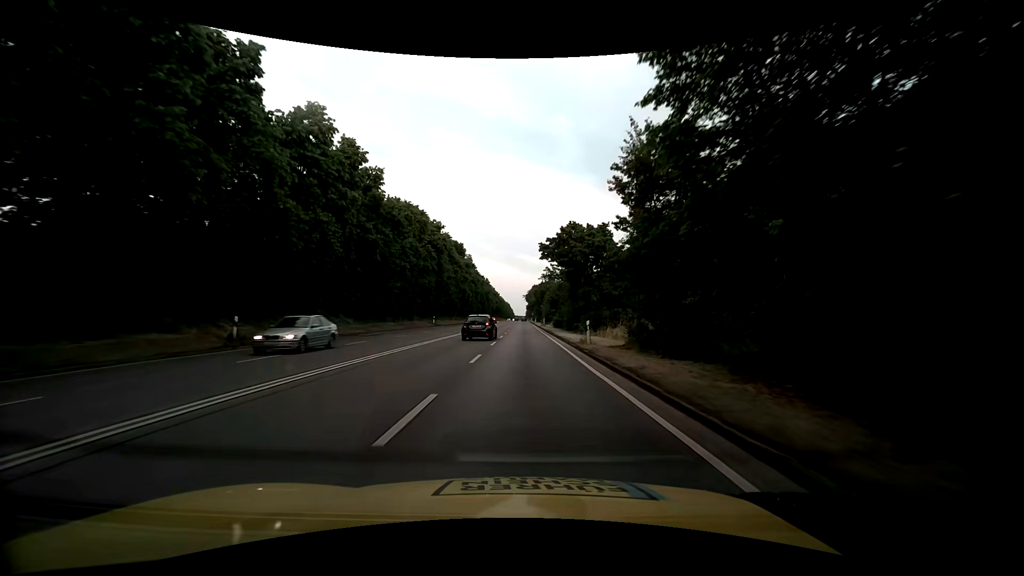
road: trunk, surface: asphalt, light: Day
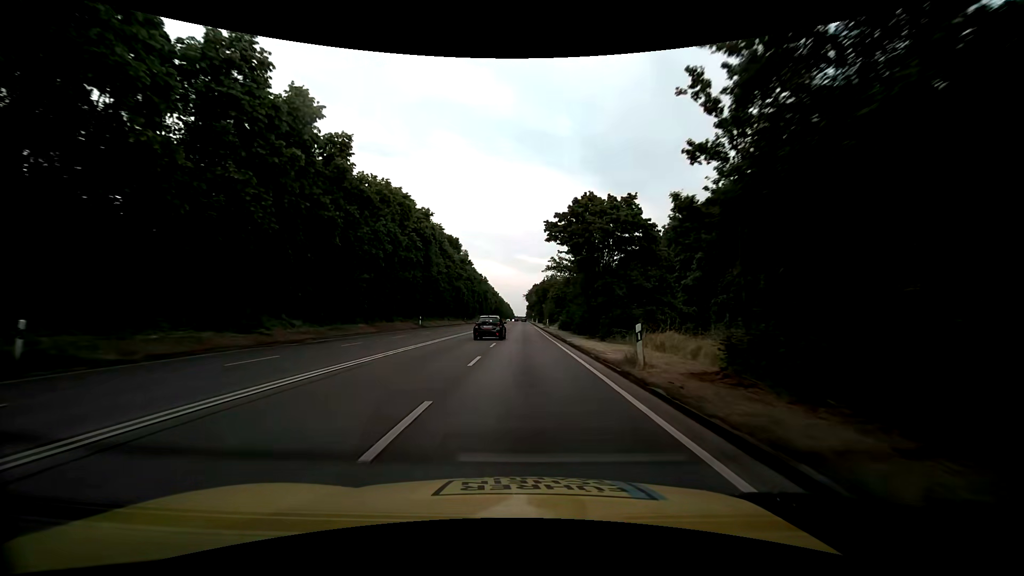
(+0.1, +9.8) m; 0°
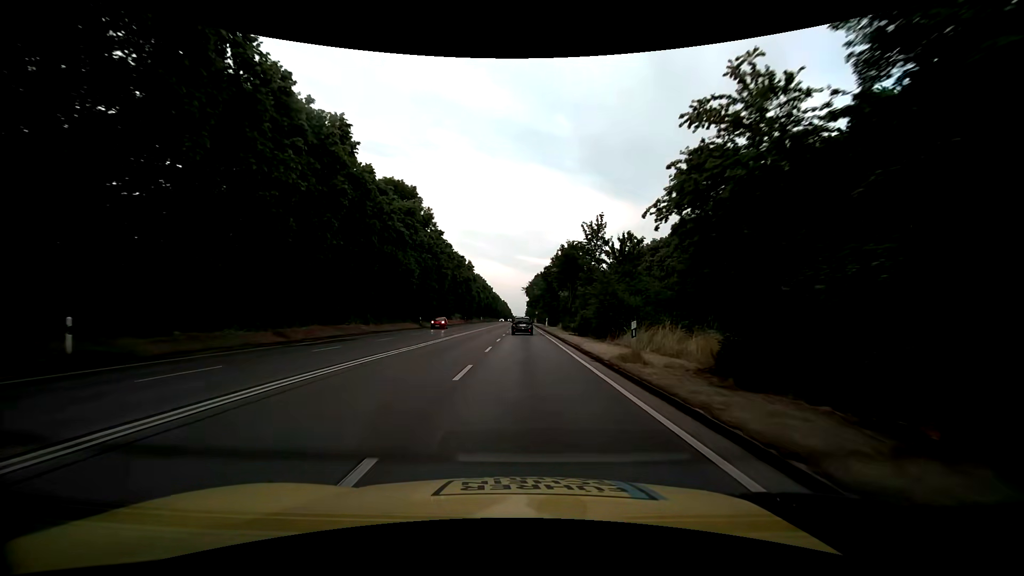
(0.0, +49.0) m; 0°
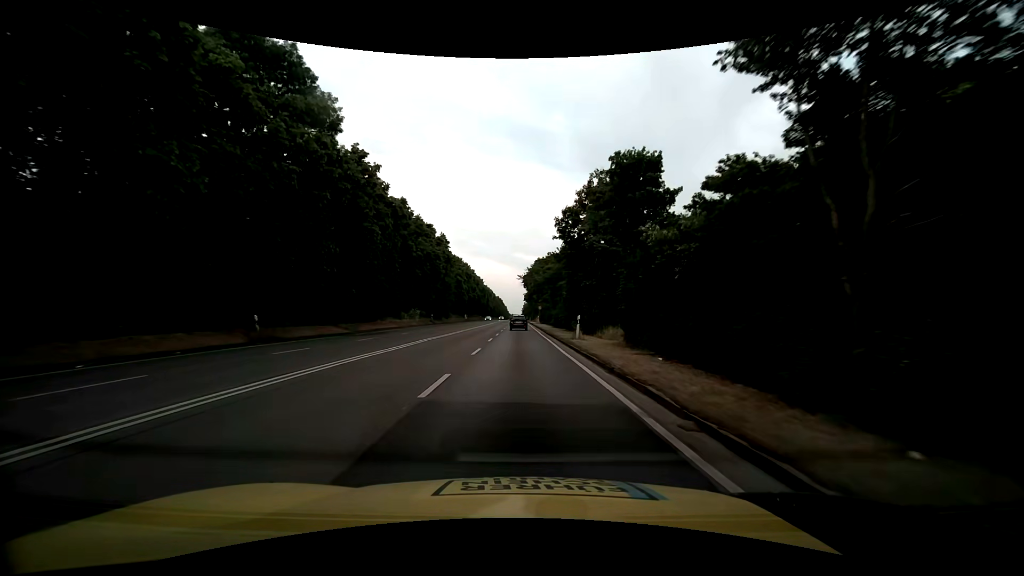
(+0.4, +39.1) m; +1°
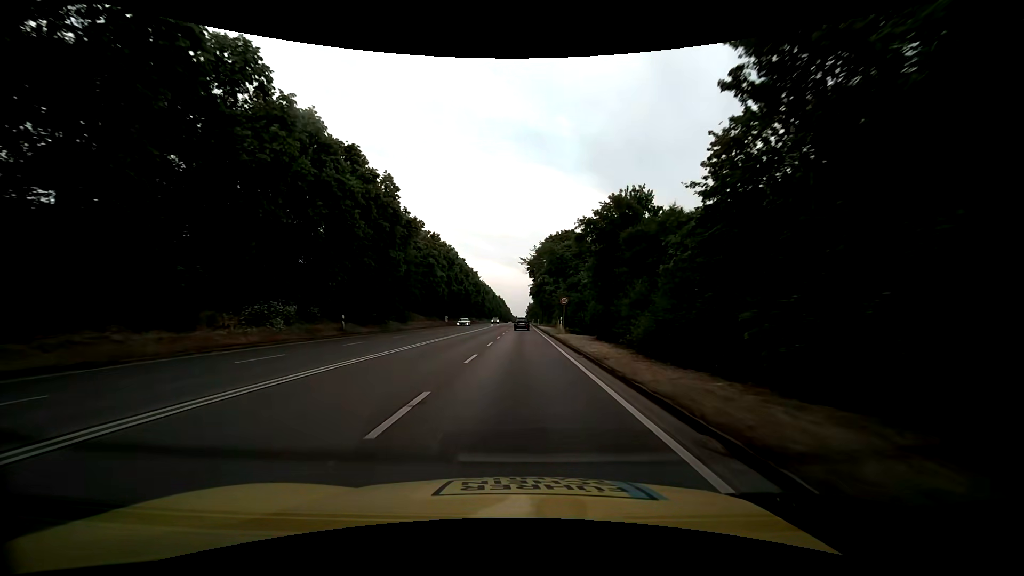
(-0.3, +39.0) m; -1°
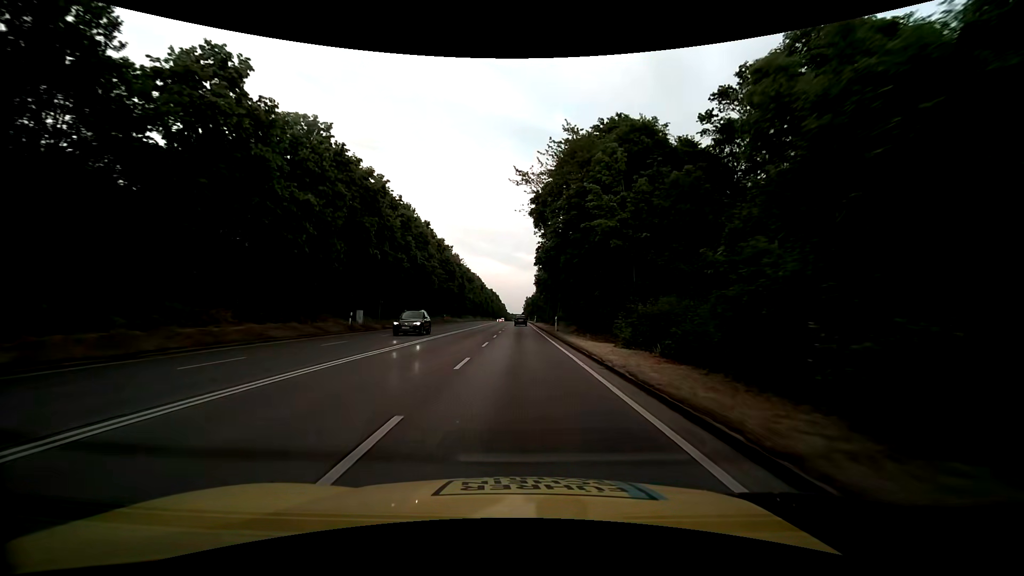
(+0.3, +48.1) m; +1°
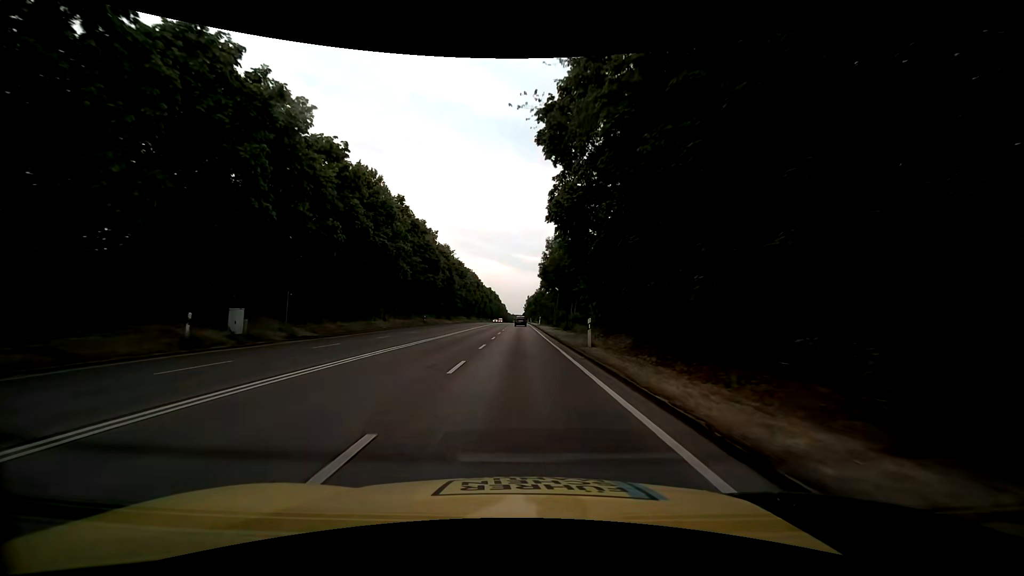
(0.0, +19.0) m; 0°
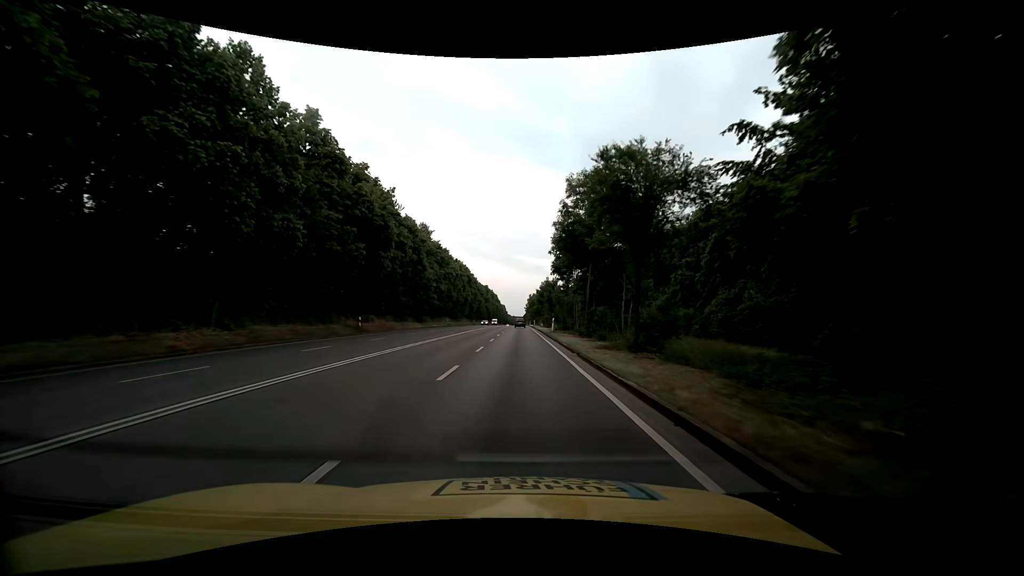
(0.0, +28.4) m; 0°
(0, +10) (0, +20) (0, +30) (0, +40) (0, +50) (0, +60) (0, +70) (0, +80) (0, +90) (0, +100) m
